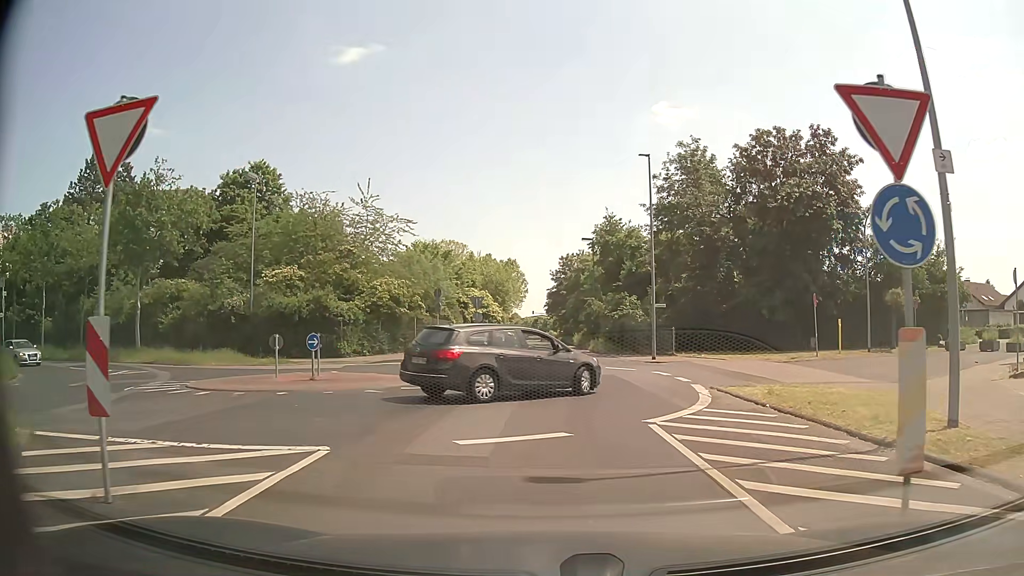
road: unclassified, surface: asphalt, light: Day
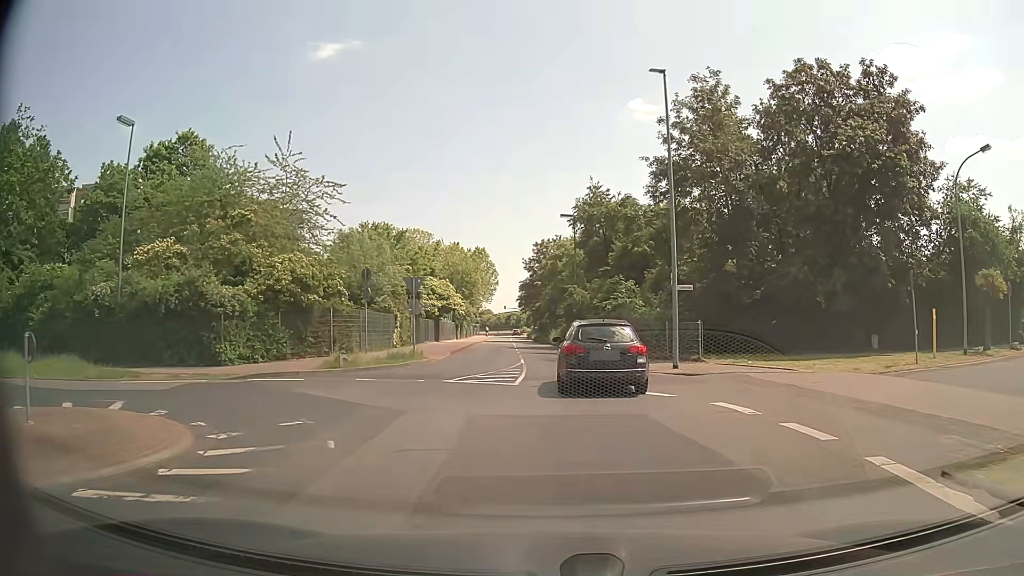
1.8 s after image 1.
(+0.3, +11.4) m; +2°
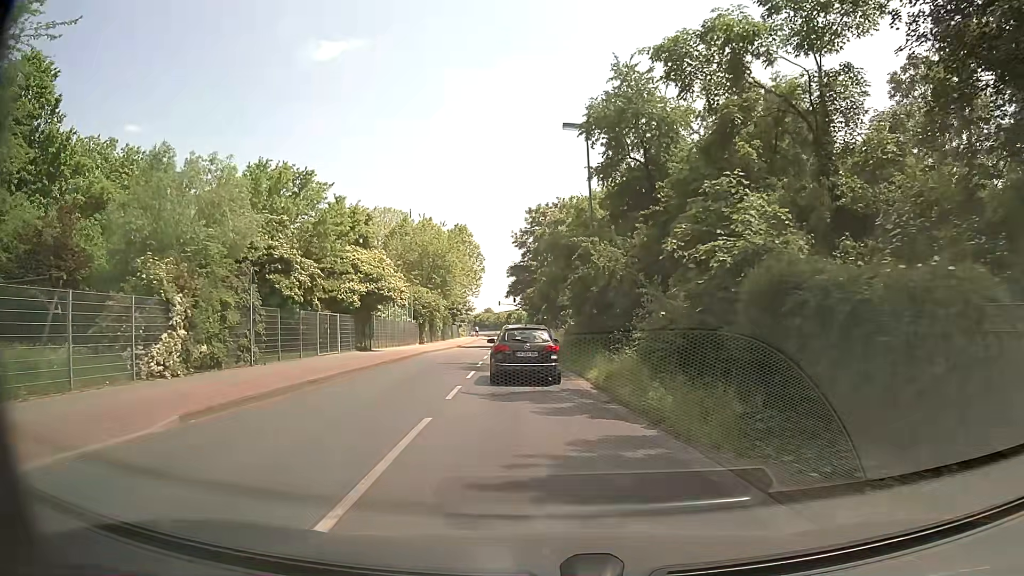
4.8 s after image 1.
(+0.7, +24.1) m; 0°
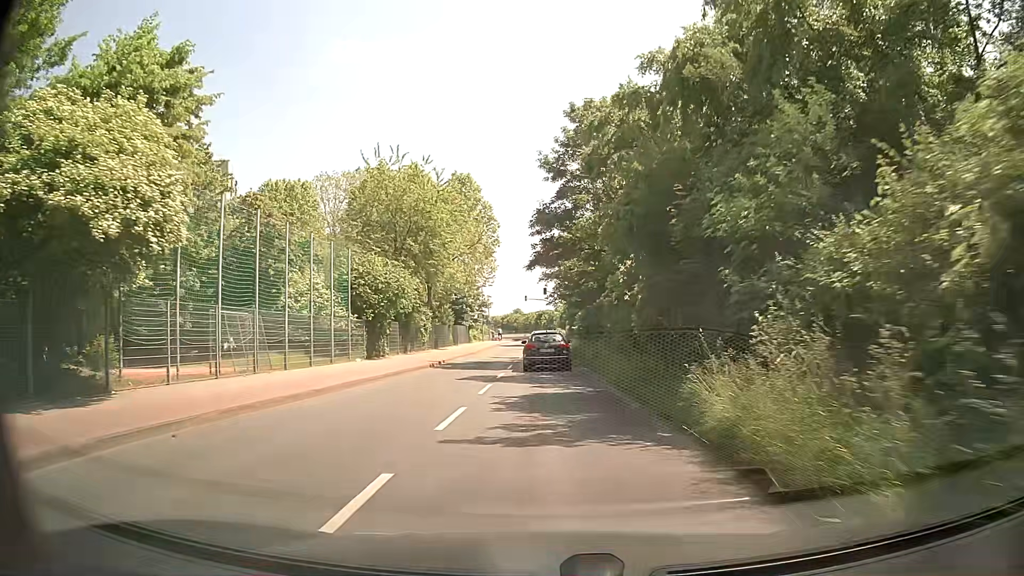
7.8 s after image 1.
(-1.5, +28.1) m; -3°
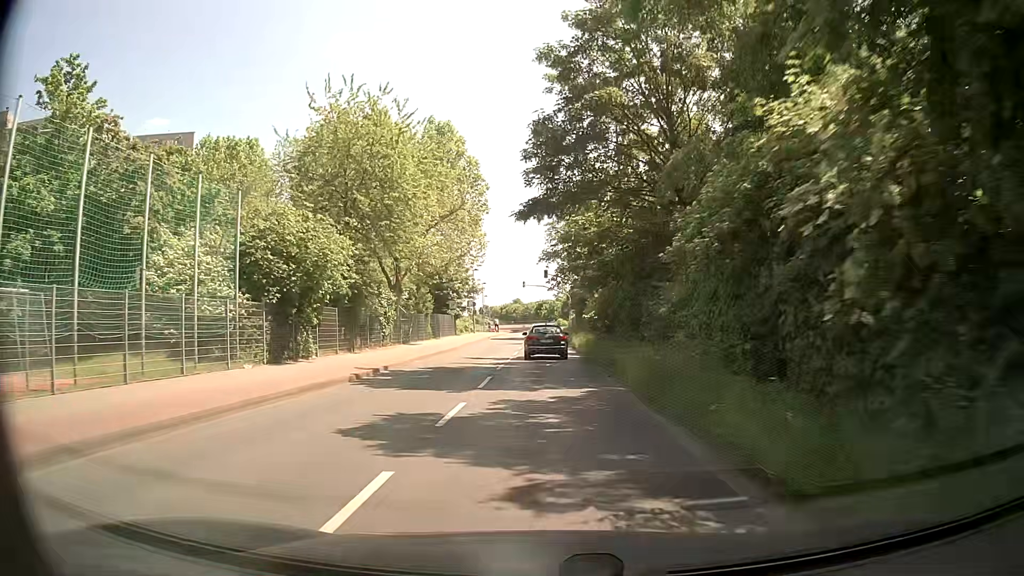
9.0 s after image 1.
(-0.1, +12.0) m; -1°
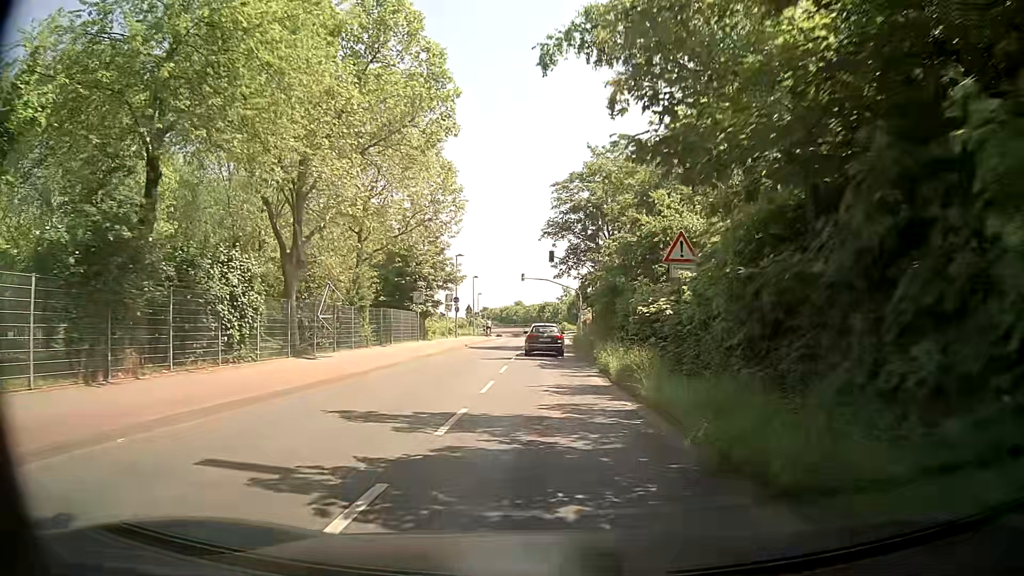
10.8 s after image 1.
(+0.1, +18.5) m; 0°
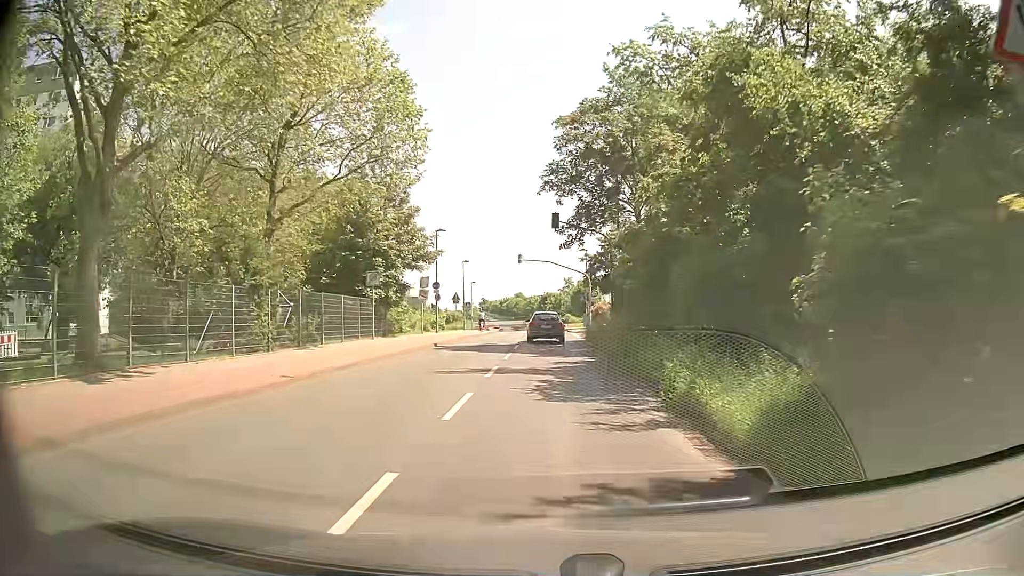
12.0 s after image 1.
(+0.2, +12.0) m; +1°
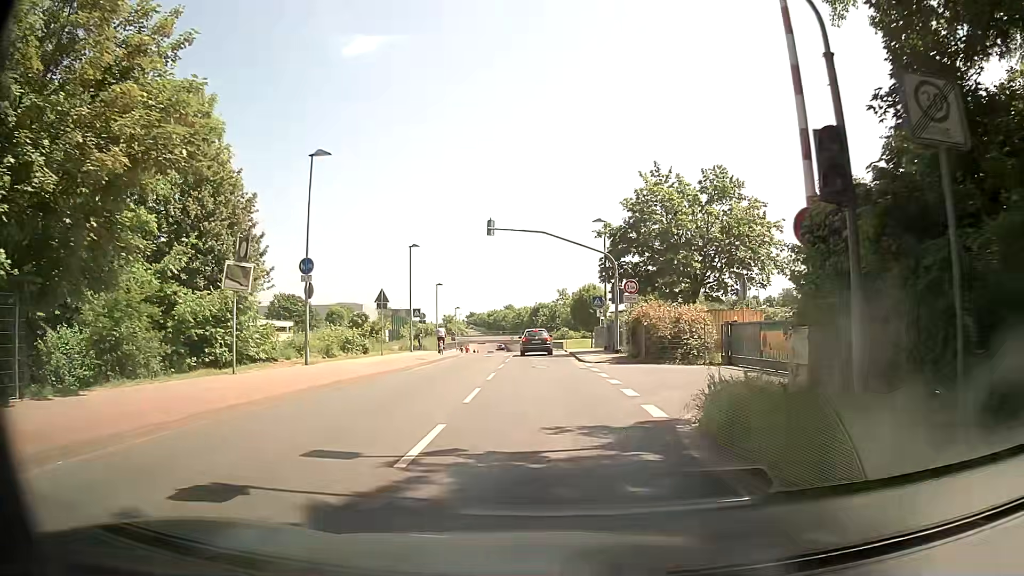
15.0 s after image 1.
(0.0, +26.1) m; +2°
(0, +10) (-1, +20) (-1, +30) (-1, +40) (-2, +50) (-2, +60) (-2, +70) (-3, +80) (-4, +90) (-5, +100) m
